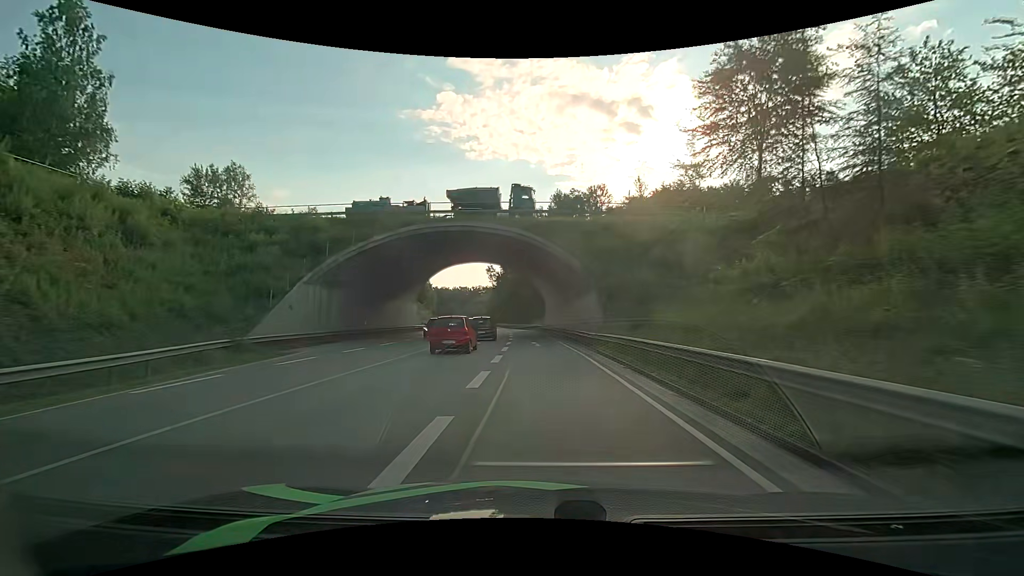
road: primary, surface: asphalt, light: Day
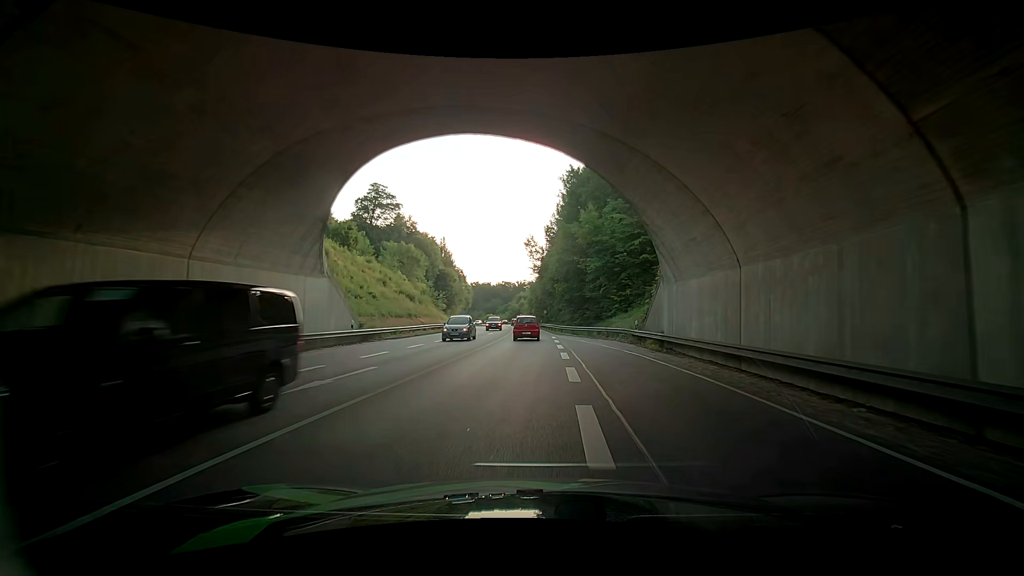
(-2.8, +41.6) m; -8°
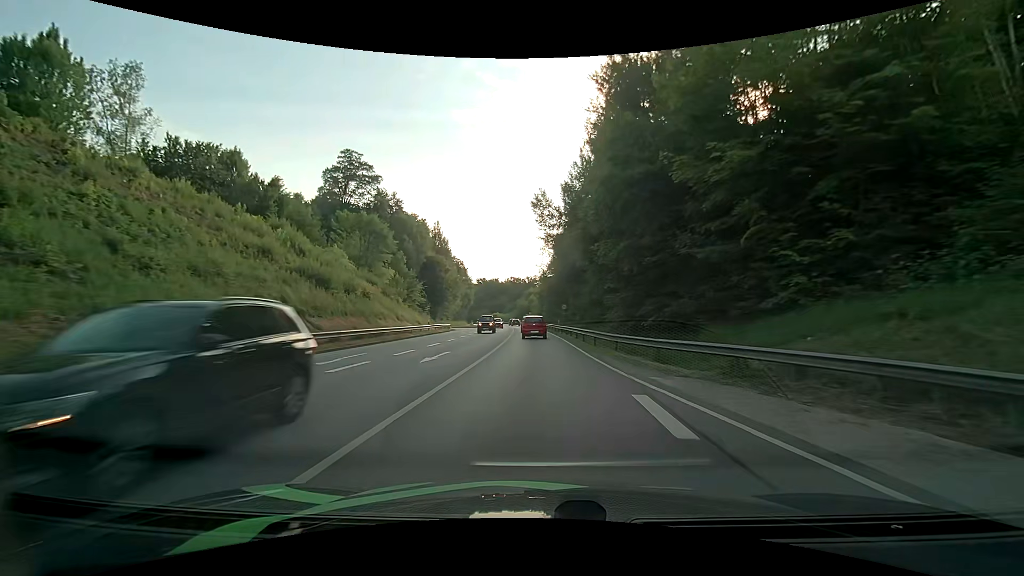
(+0.4, +29.2) m; 0°
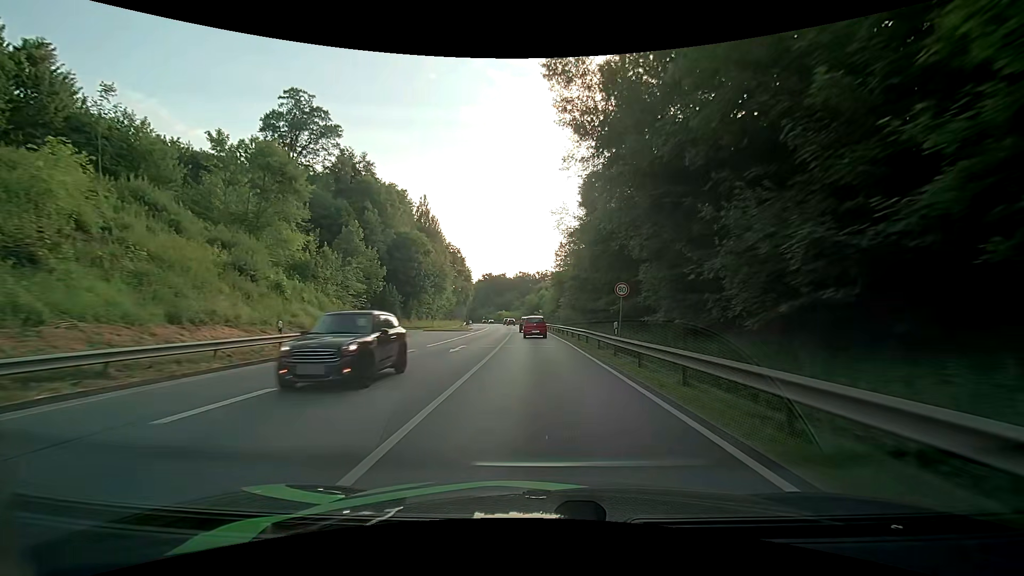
(-0.3, +30.6) m; -1°
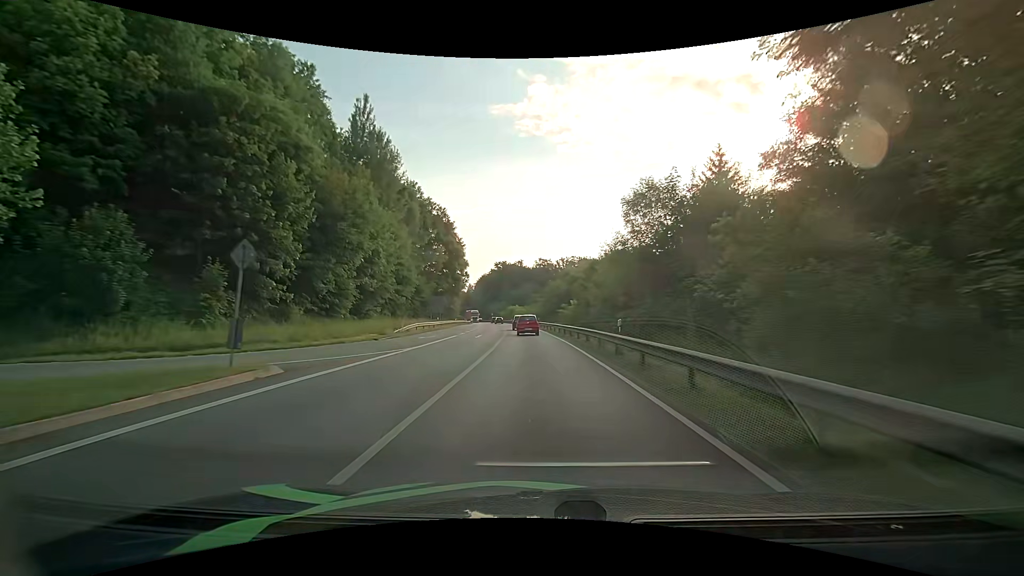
(-1.0, +53.2) m; -2°
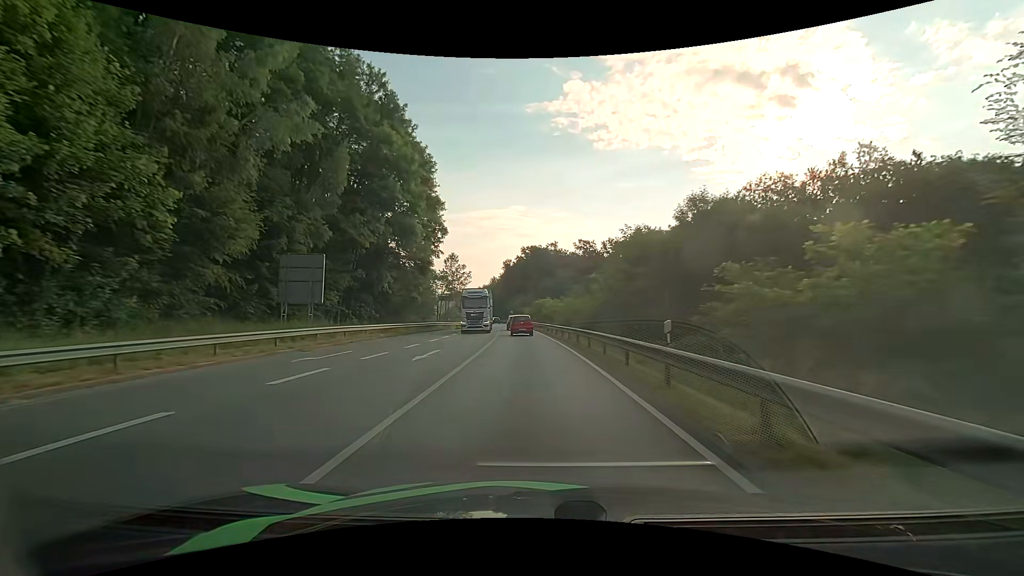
(-1.7, +55.5) m; -4°
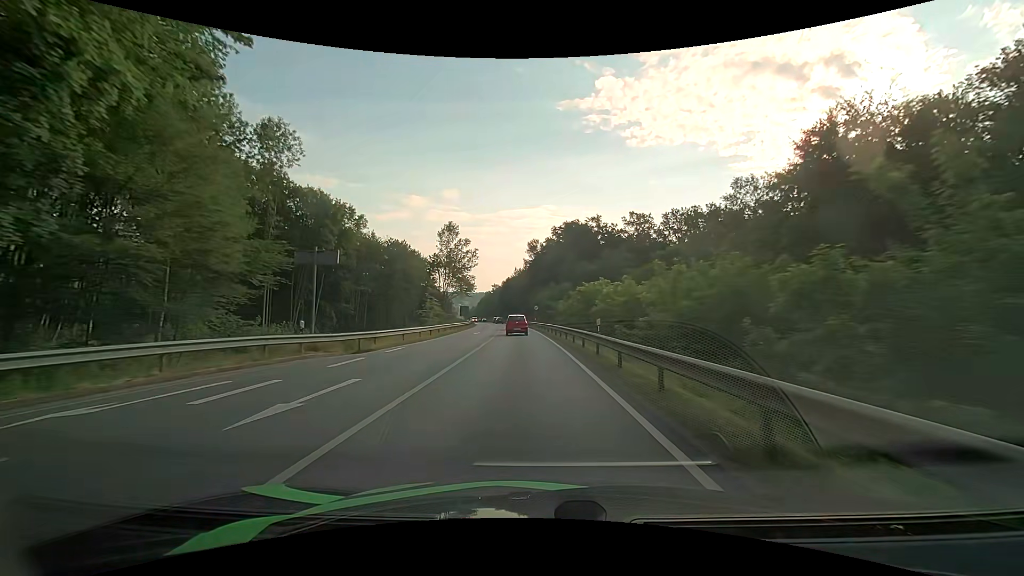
(-1.5, +44.6) m; -4°
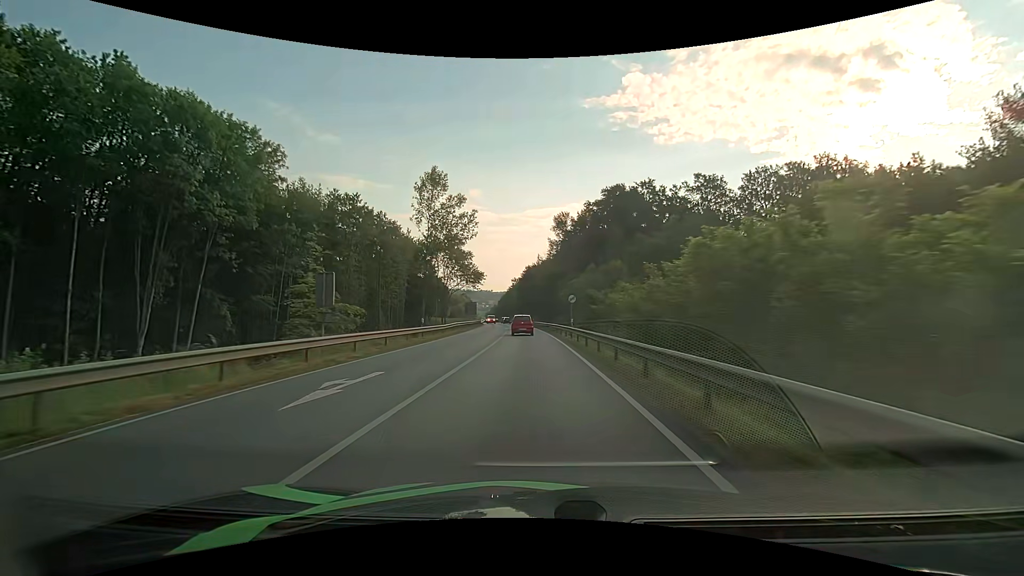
(-0.9, +34.0) m; -3°
(0, +10) (0, +20) (0, +30) (-1, +40) (-1, +50) (-2, +60) (-3, +70) (-3, +80) (-4, +90) (-5, +100) m
